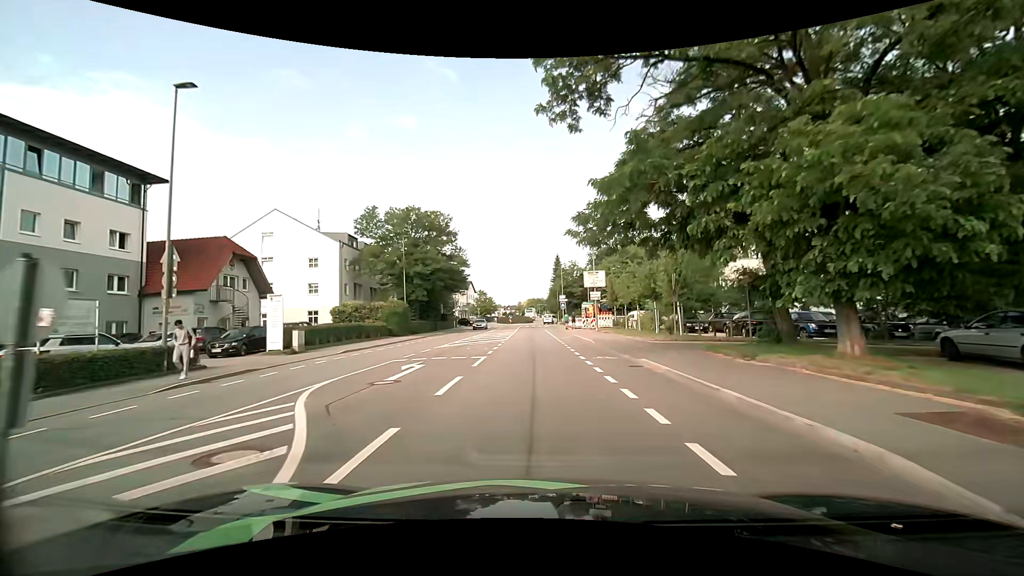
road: tertiary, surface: asphalt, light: Day
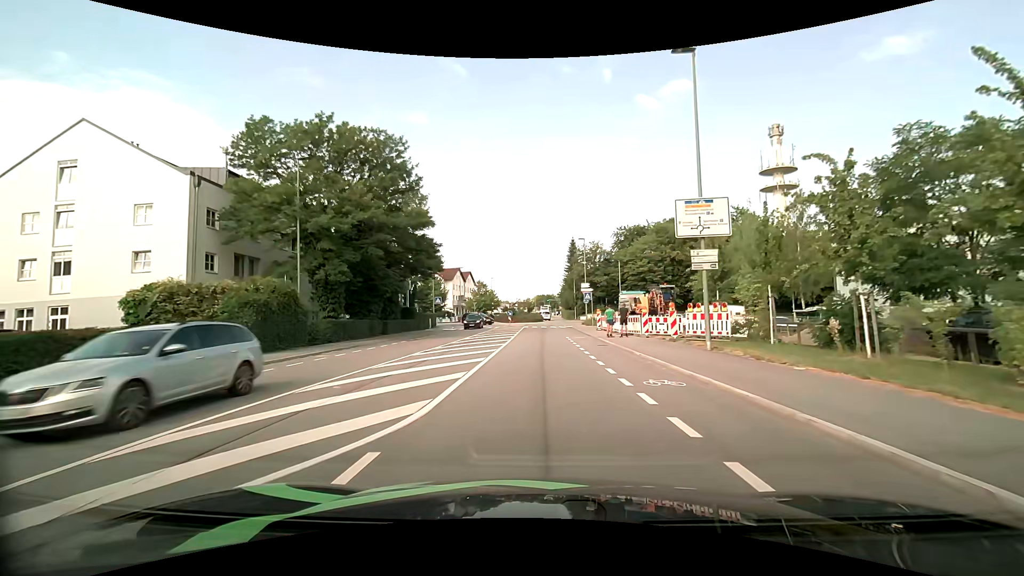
(-0.3, +25.0) m; -1°
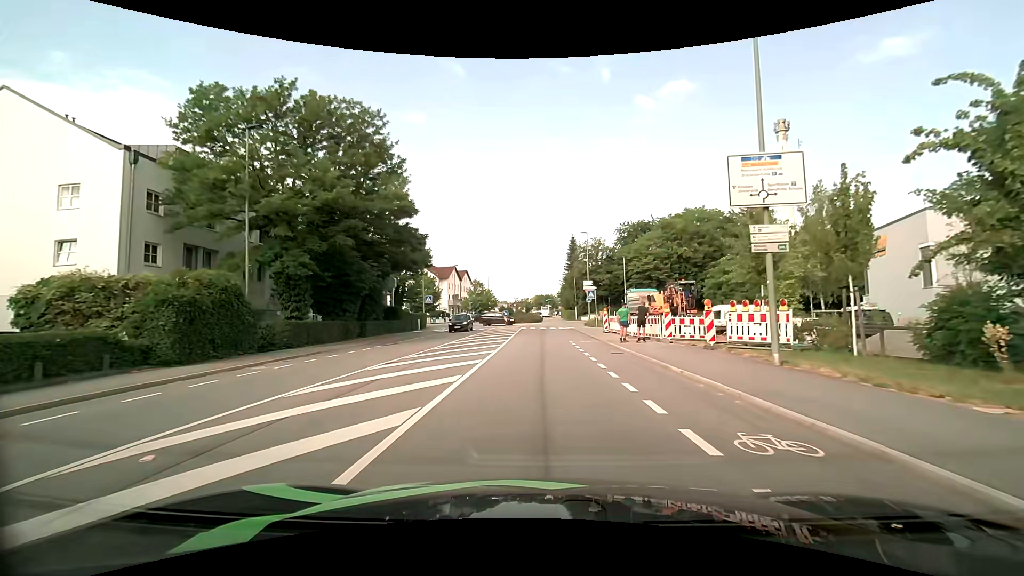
(0.0, +4.7) m; +1°
(0, +10) (0, +20) (0, +30) (0, +40) (0, +50) (+2, +60) (+5, +69) (+4, +79) (+1, +88) (-1, +98) m
